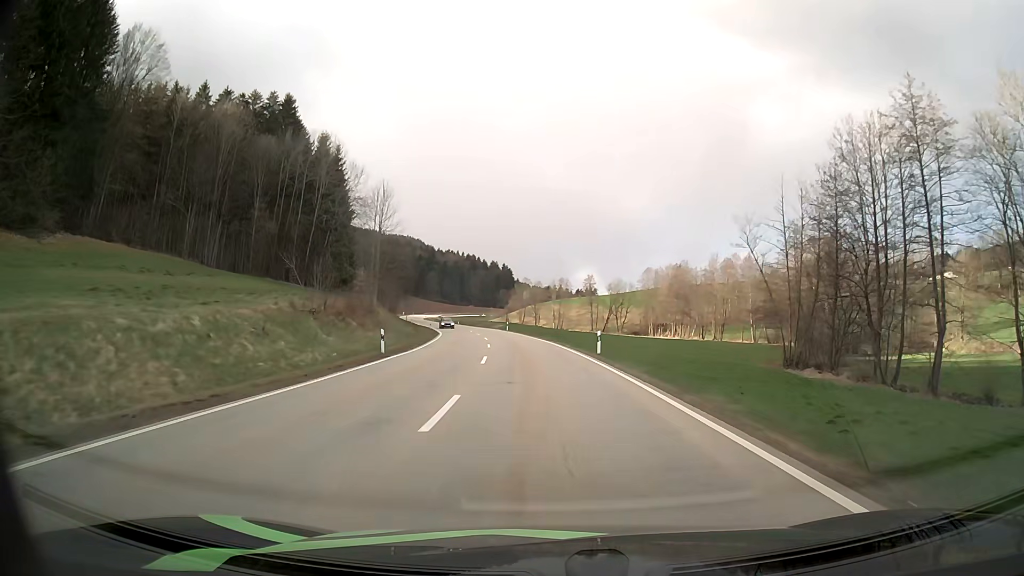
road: secondary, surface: asphalt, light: Day
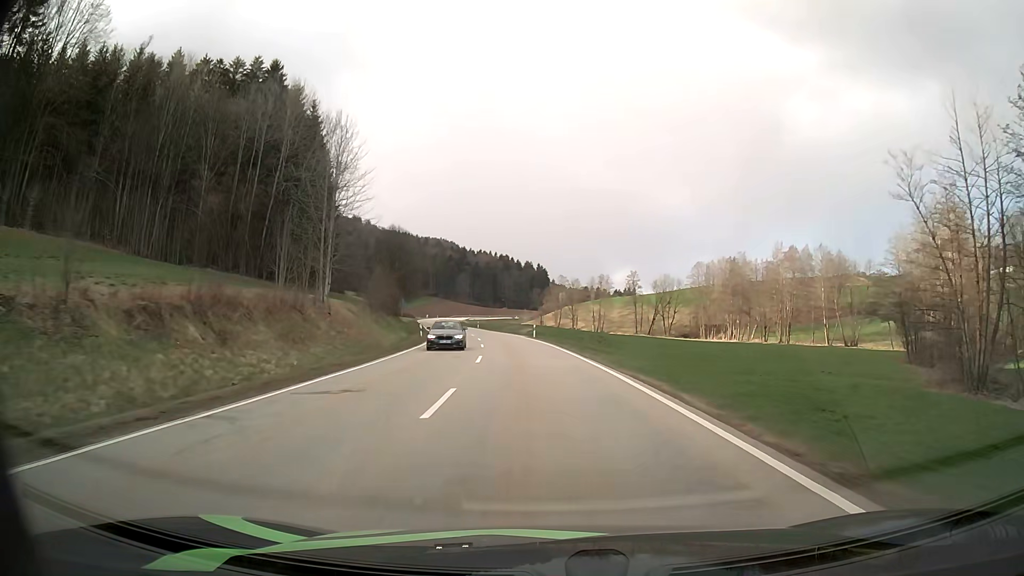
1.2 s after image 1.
(-0.7, +24.9) m; -3°
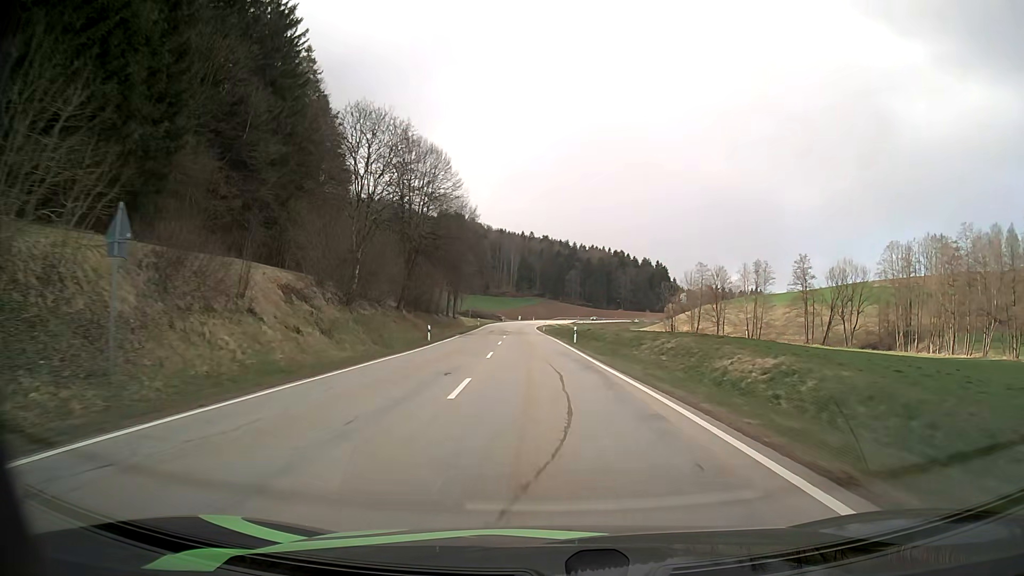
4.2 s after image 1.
(-5.0, +61.4) m; -9°
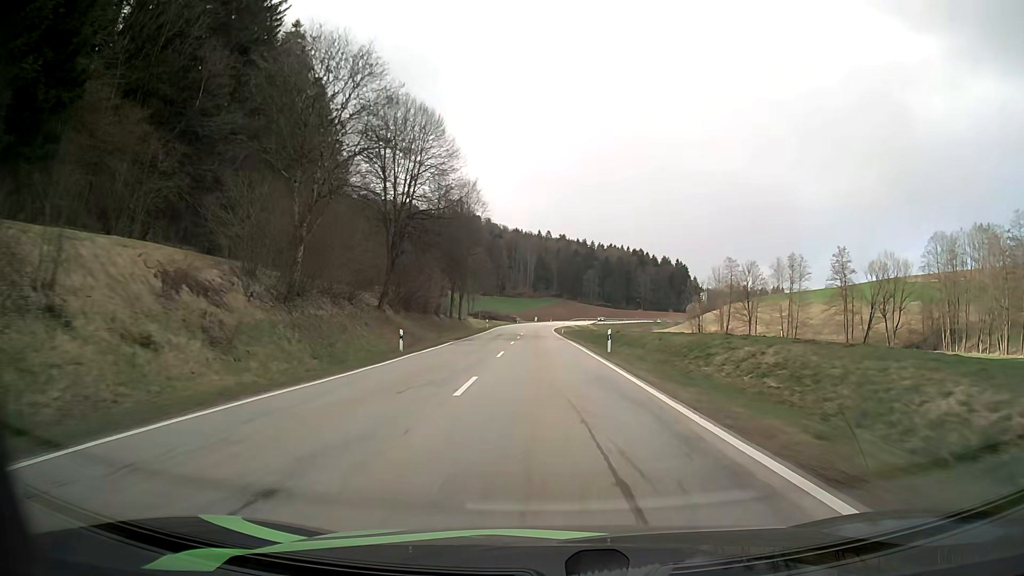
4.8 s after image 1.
(-0.2, +12.3) m; -2°
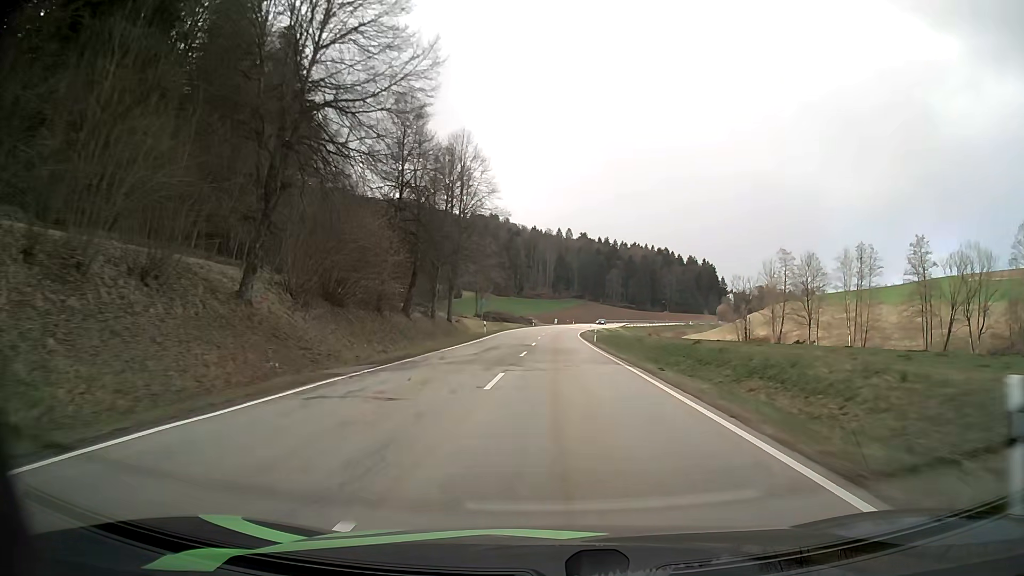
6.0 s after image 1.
(-0.5, +24.9) m; -2°
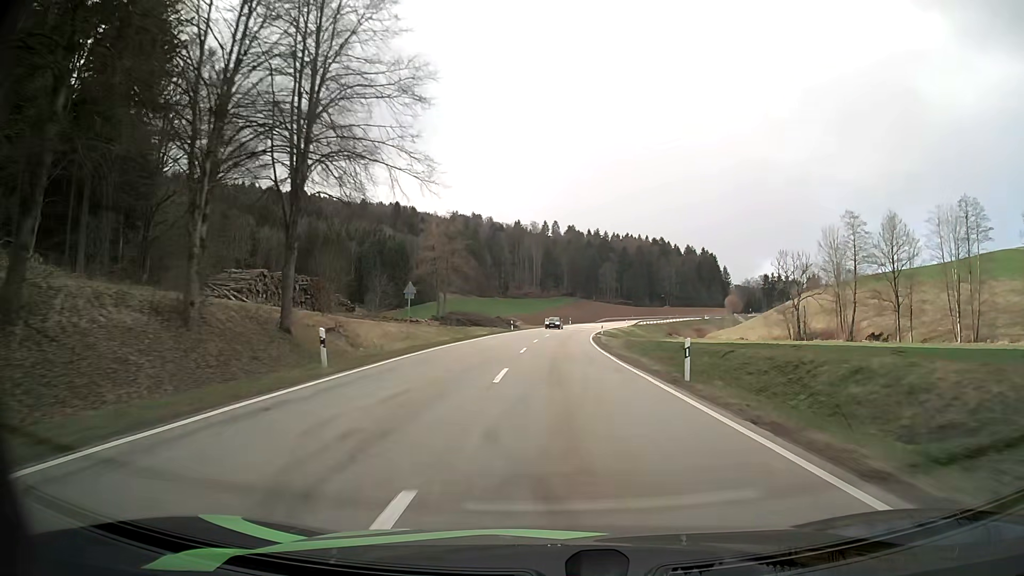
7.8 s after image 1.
(+0.3, +37.8) m; +1°
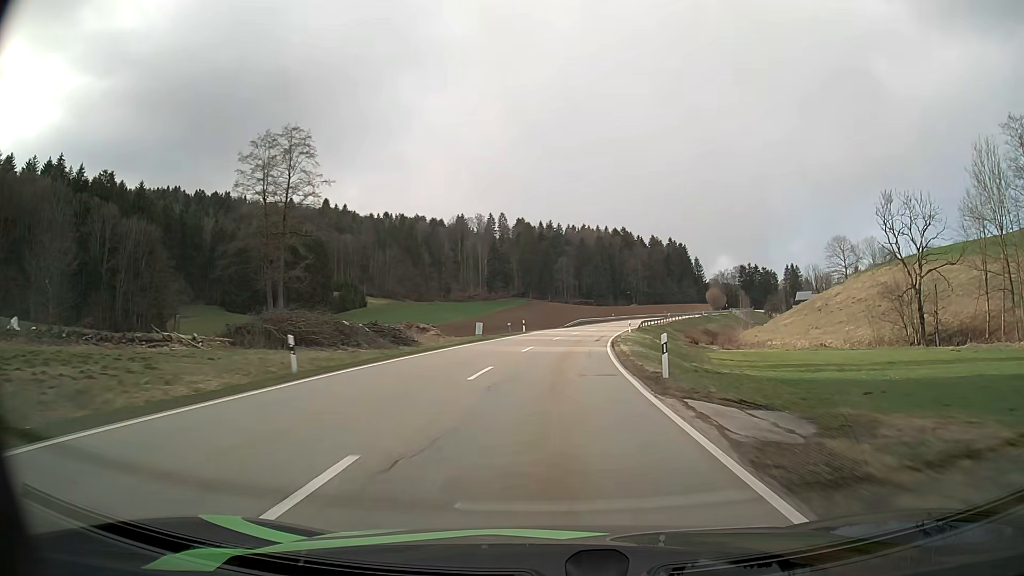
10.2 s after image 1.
(+1.5, +51.1) m; +4°
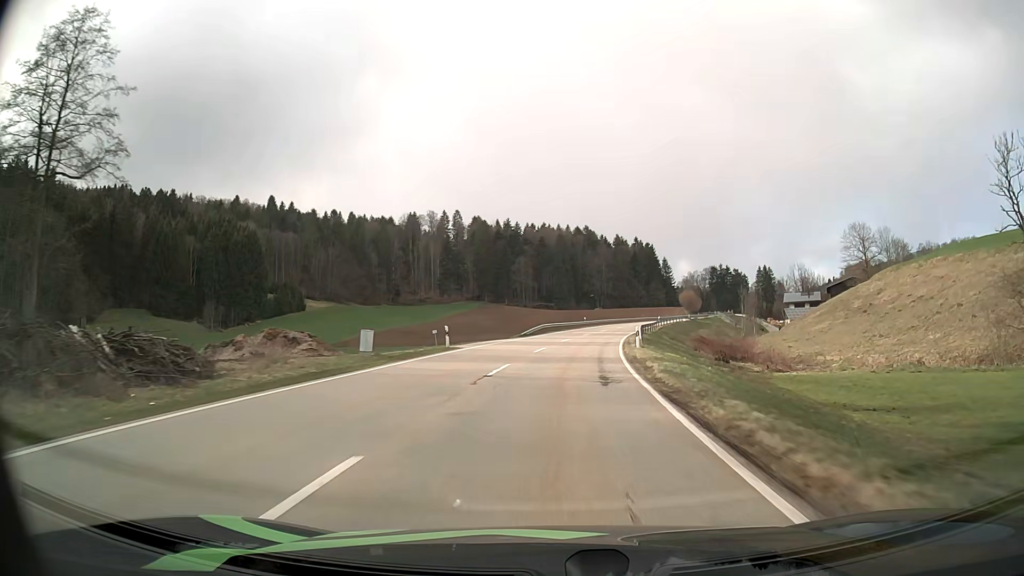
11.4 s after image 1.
(+0.7, +25.8) m; +4°
(0, +10) (+1, +20) (+1, +30) (+2, +40) (+4, +50) (+5, +60) (+7, +70) (+9, +79) (+12, +89) (+14, +99) m
